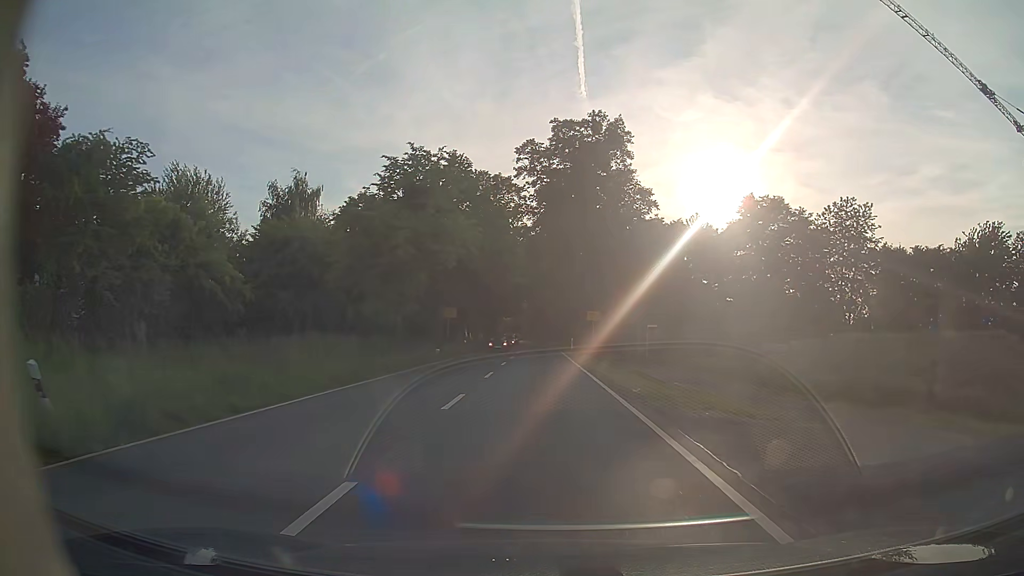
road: primary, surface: asphalt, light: Day
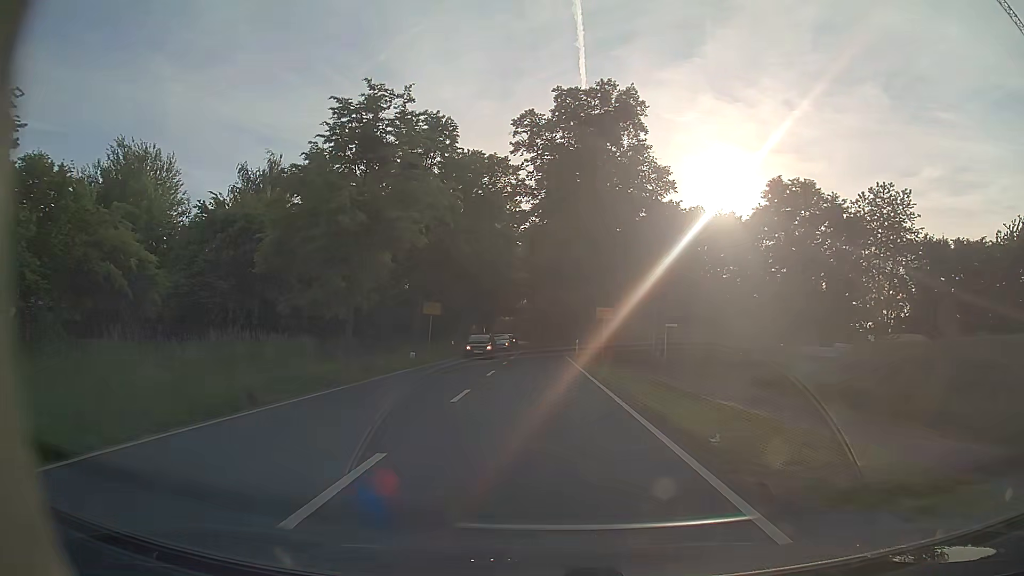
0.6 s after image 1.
(0.0, +7.6) m; 0°
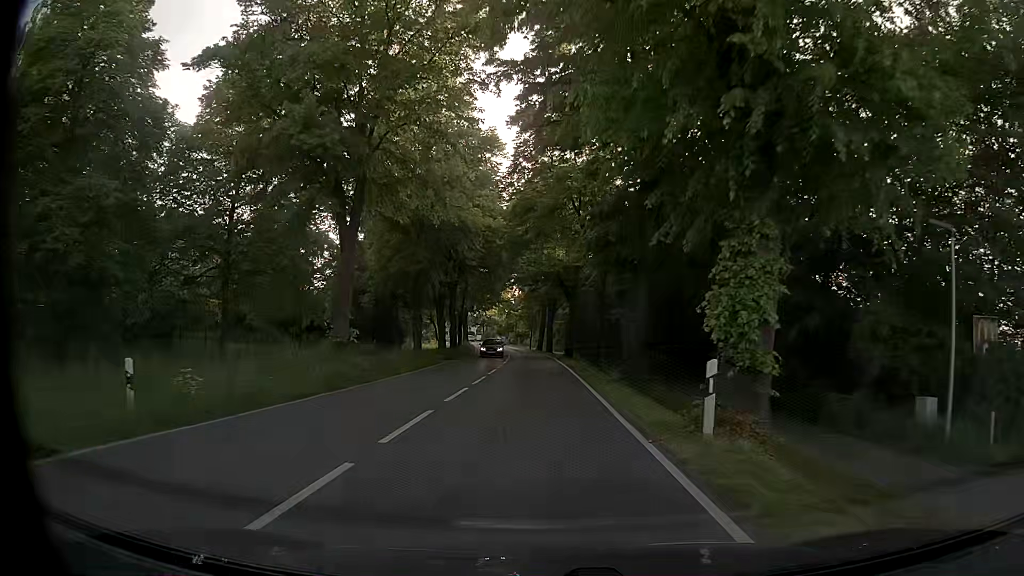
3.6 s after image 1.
(+0.1, +36.8) m; 0°
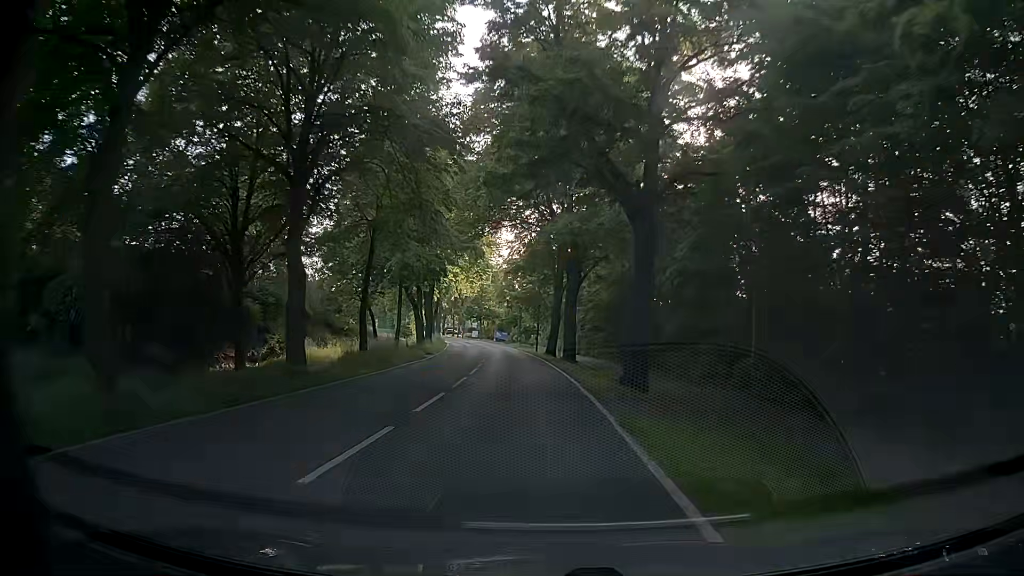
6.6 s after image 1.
(+0.1, +38.5) m; +1°
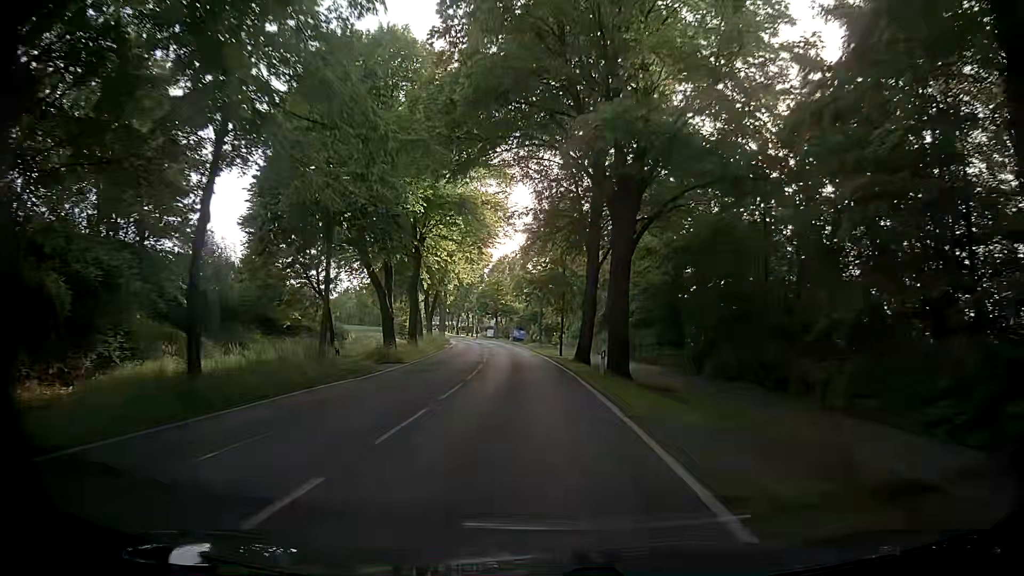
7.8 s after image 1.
(-0.5, +16.1) m; -2°
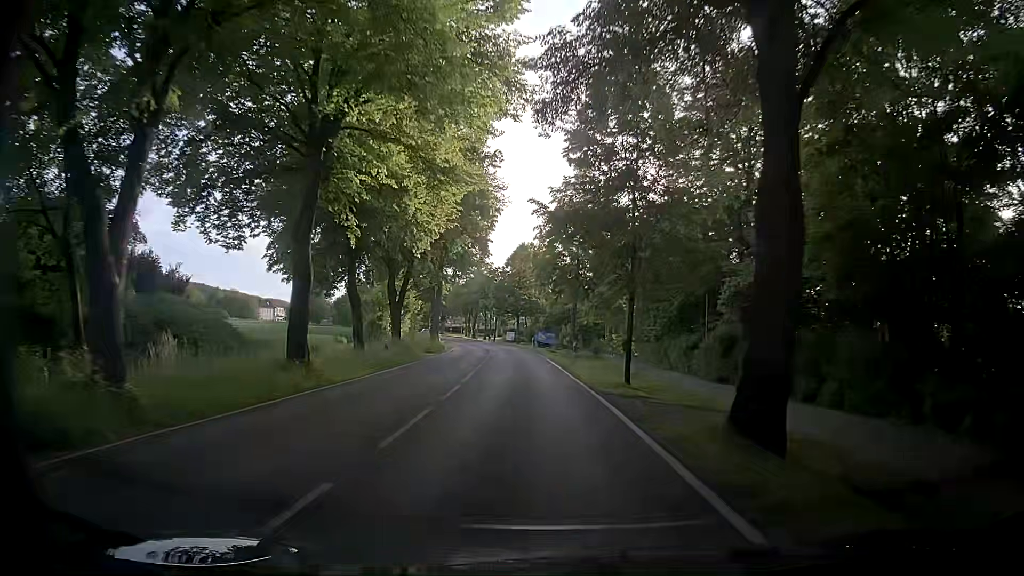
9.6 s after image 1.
(-0.8, +24.3) m; -3°
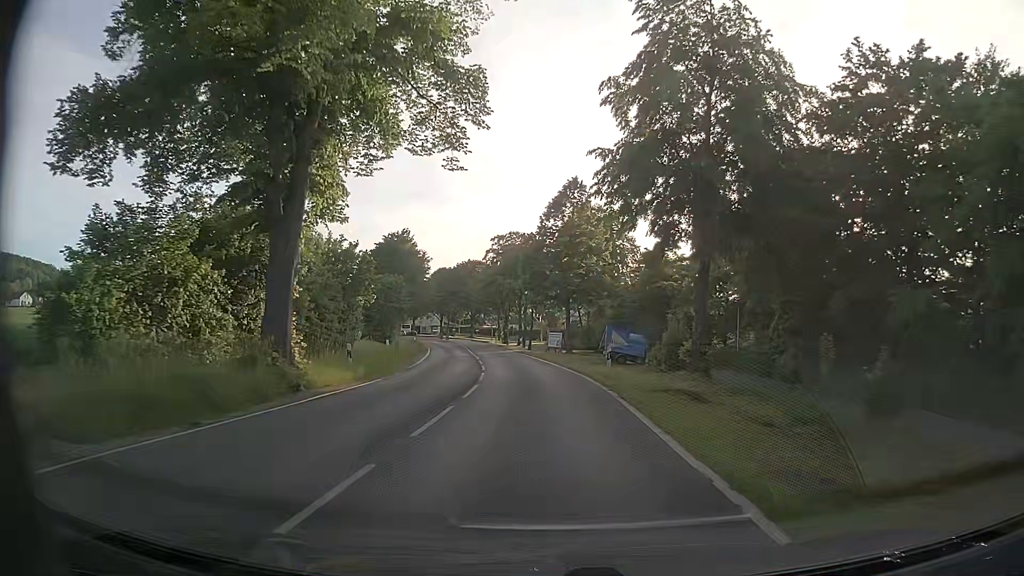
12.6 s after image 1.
(-1.6, +41.5) m; -5°
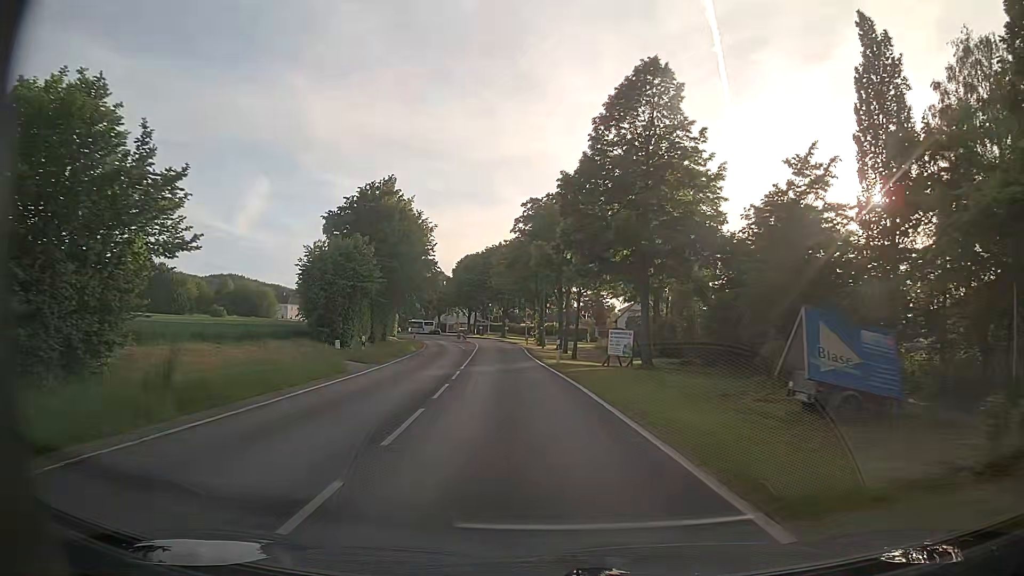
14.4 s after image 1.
(-0.7, +25.2) m; -4°
(0, +10) (-1, +20) (-2, +30) (-3, +40) (-4, +50) (-4, +60) (-5, +70) (-7, +80) (-9, +89) (-11, +99) m
